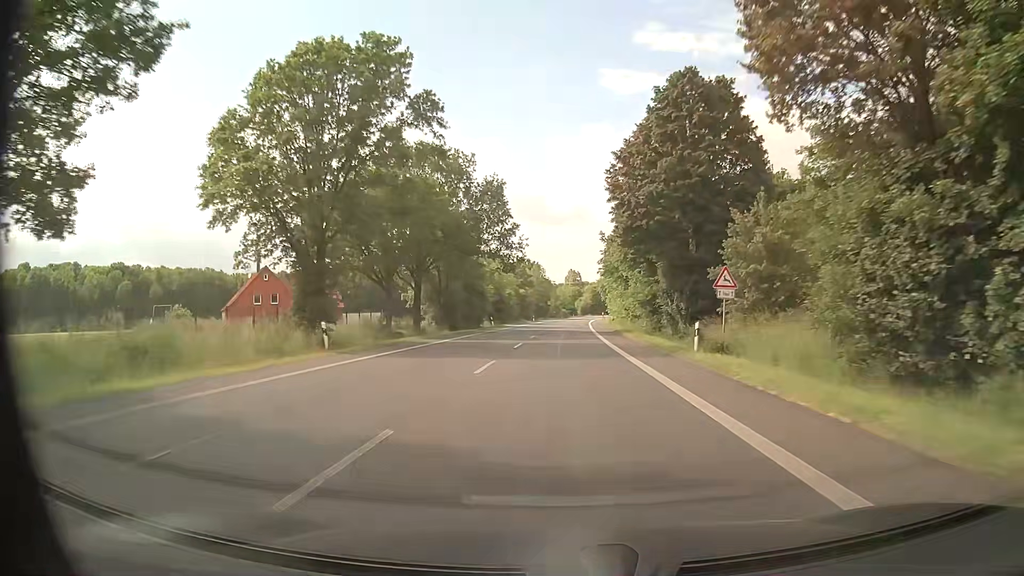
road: primary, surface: asphalt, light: Day
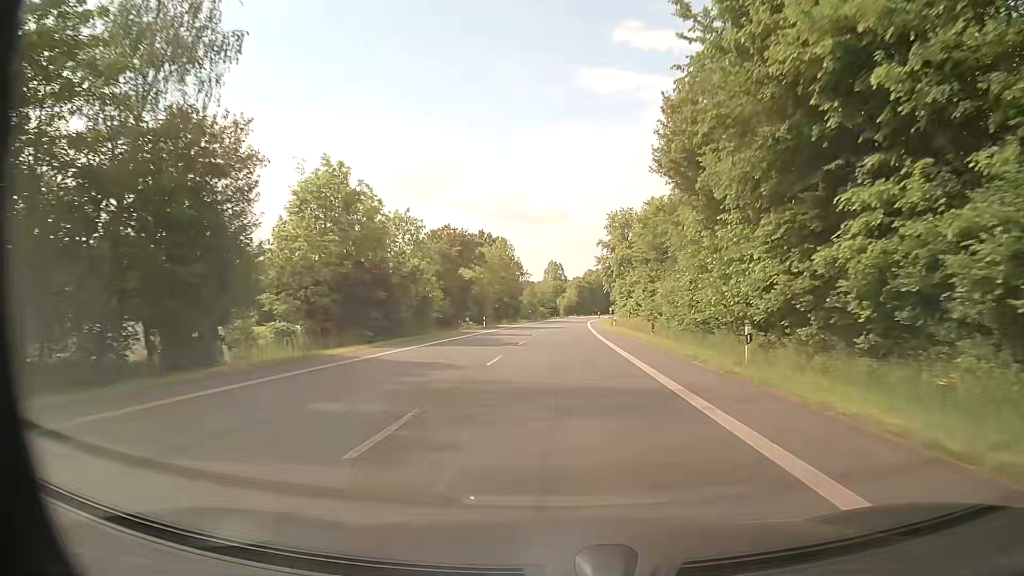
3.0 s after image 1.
(+0.8, +56.4) m; +2°
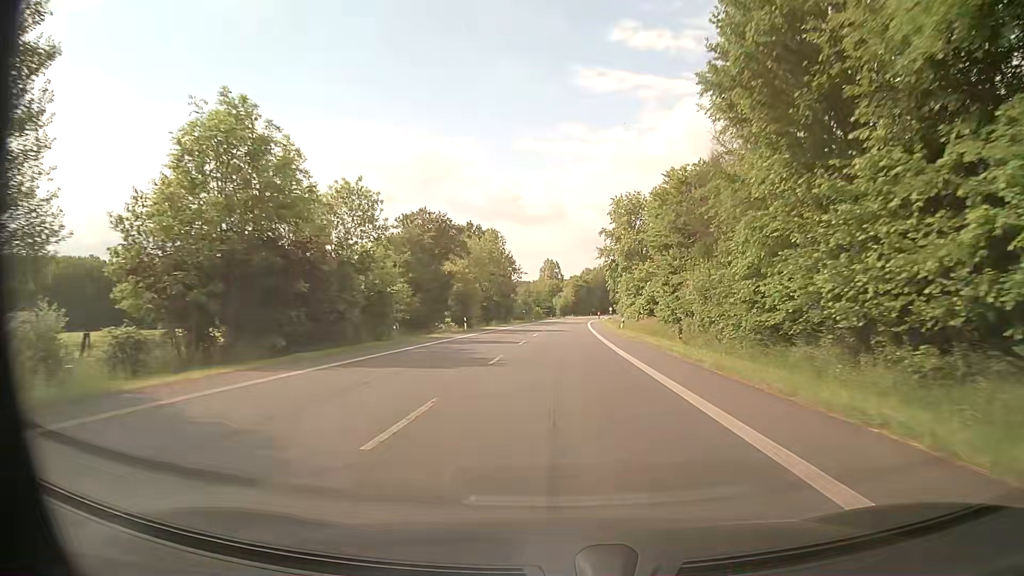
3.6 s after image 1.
(0.0, +11.3) m; +1°
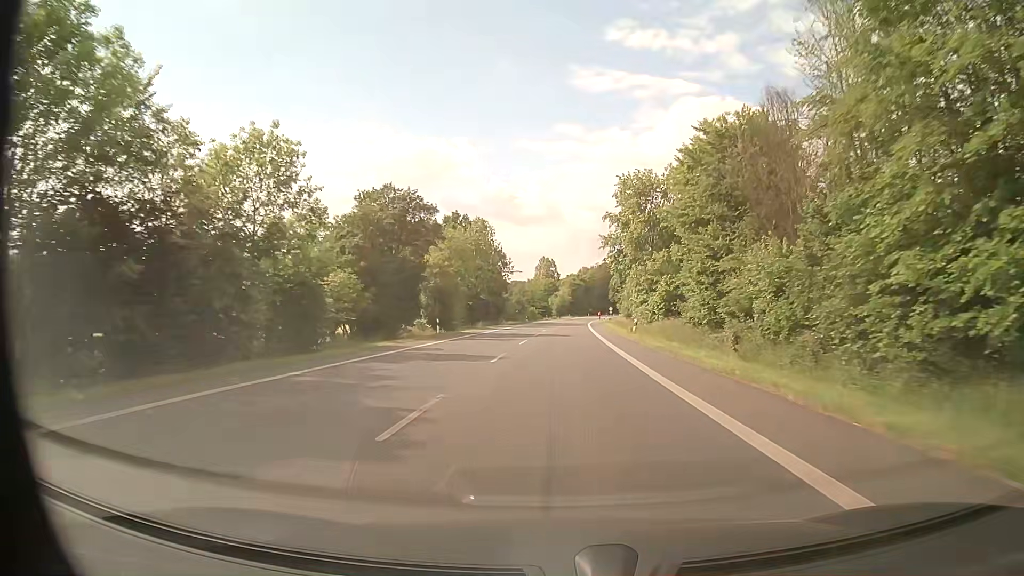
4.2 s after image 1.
(0.0, +11.2) m; 0°
